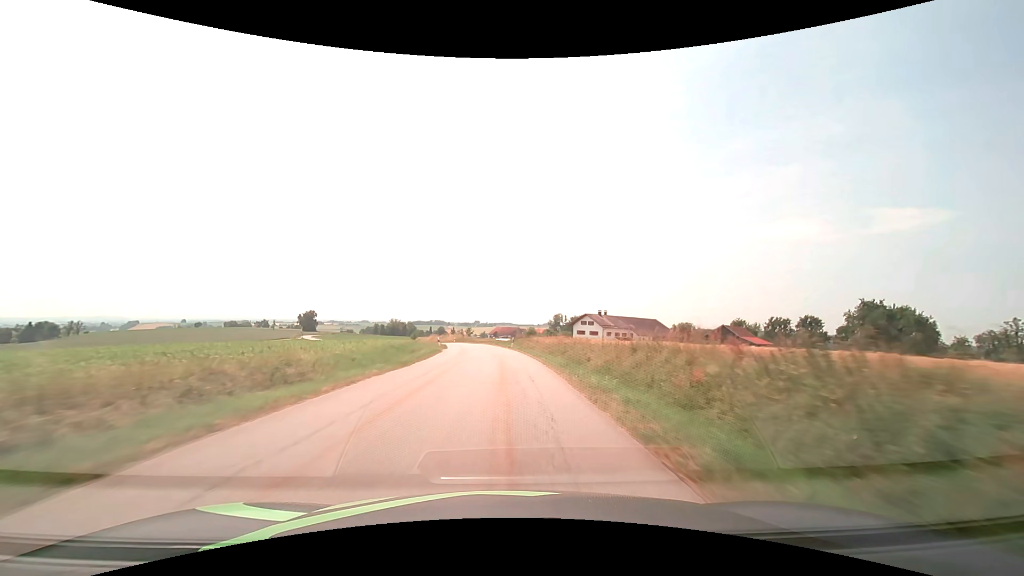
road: tertiary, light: Day
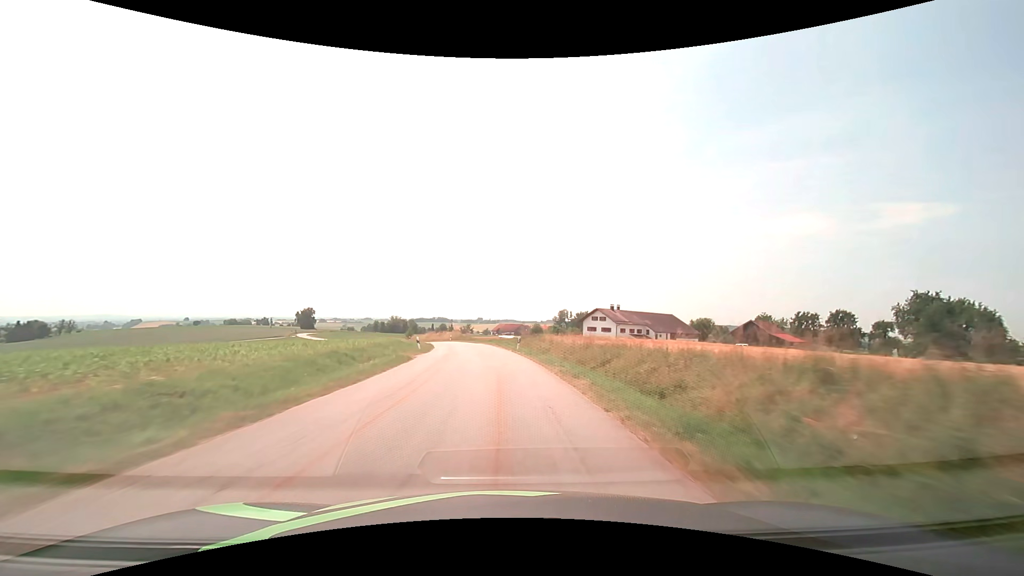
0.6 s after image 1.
(0.0, +12.3) m; 0°
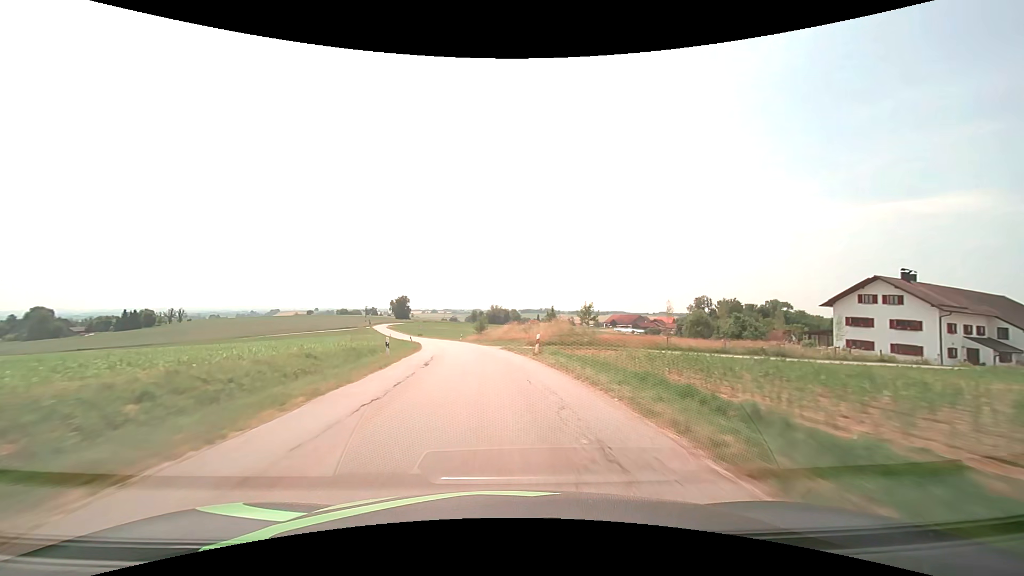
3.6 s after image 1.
(-5.3, +60.9) m; -12°
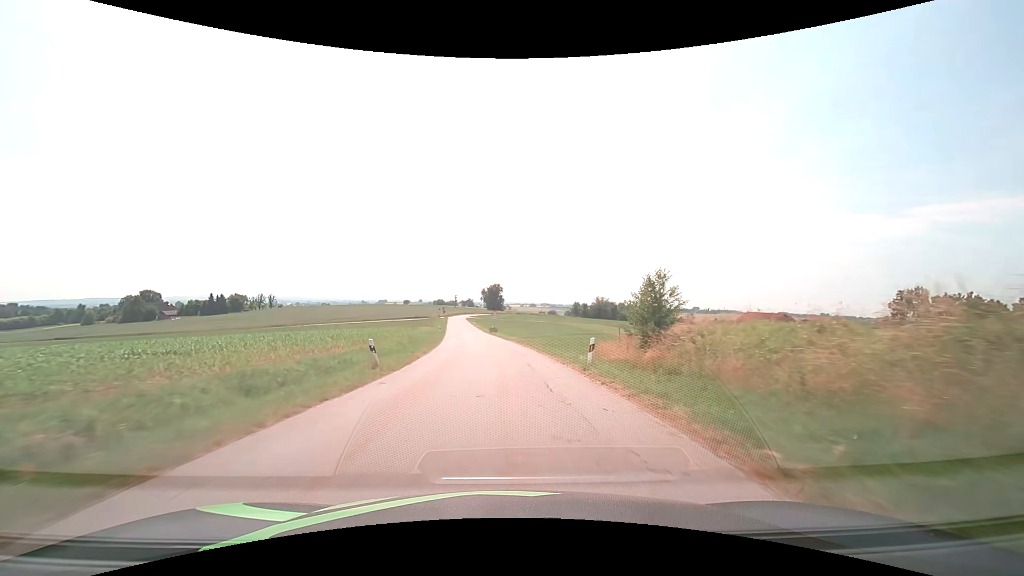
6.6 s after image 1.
(-6.3, +55.6) m; -12°
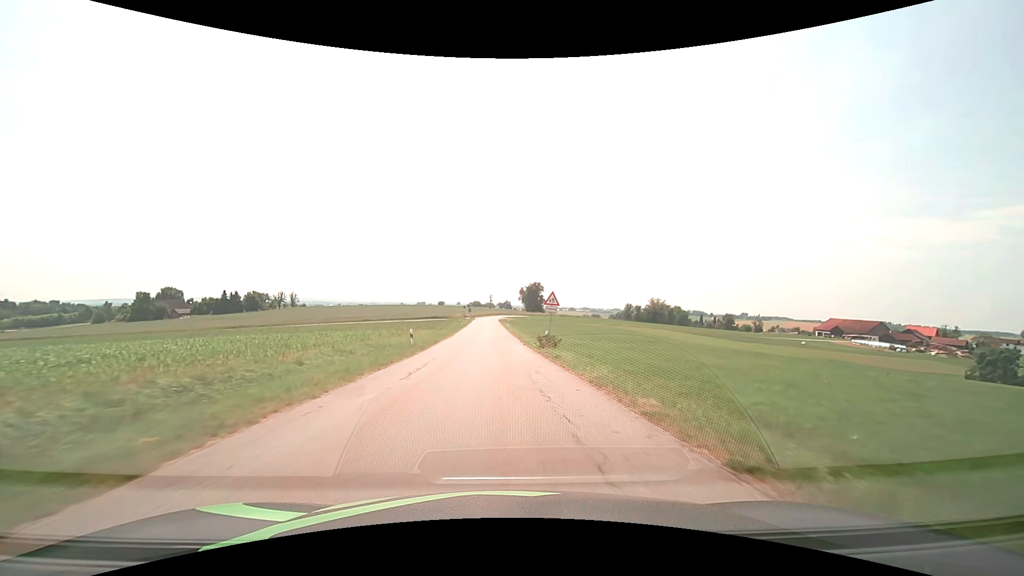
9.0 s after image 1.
(-1.8, +40.2) m; -4°
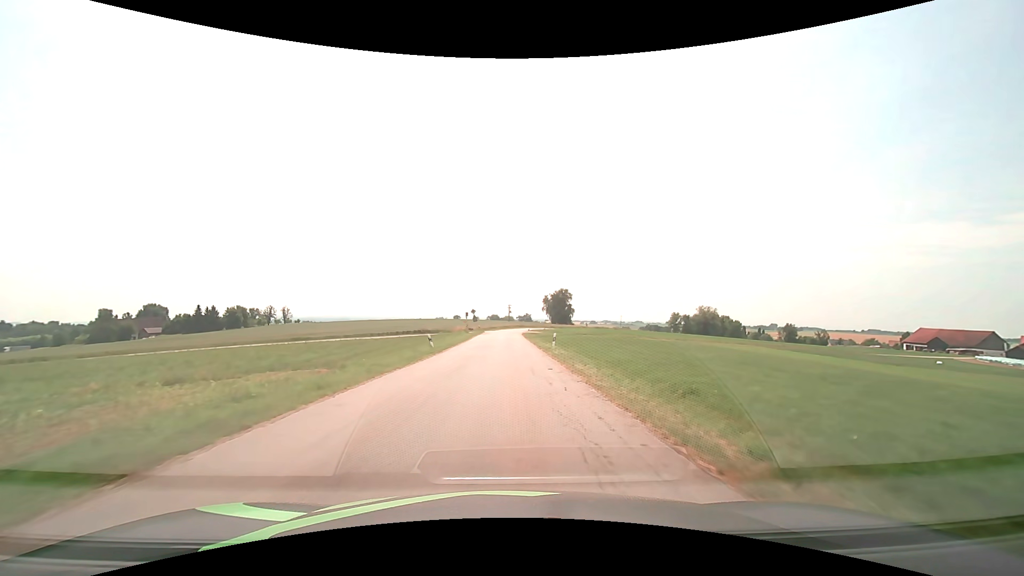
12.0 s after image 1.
(-1.3, +46.8) m; -2°
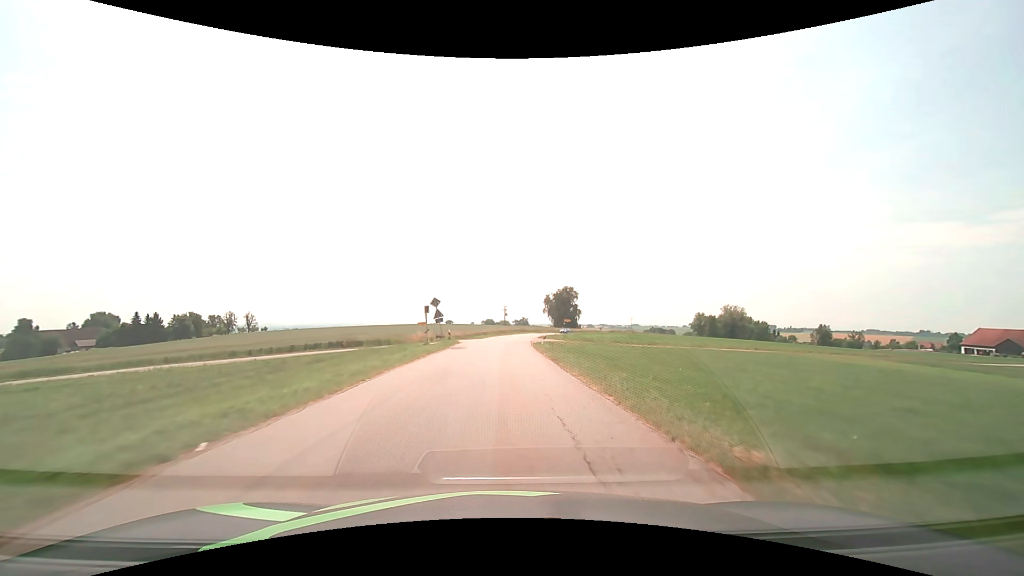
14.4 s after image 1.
(0.0, +36.7) m; 0°
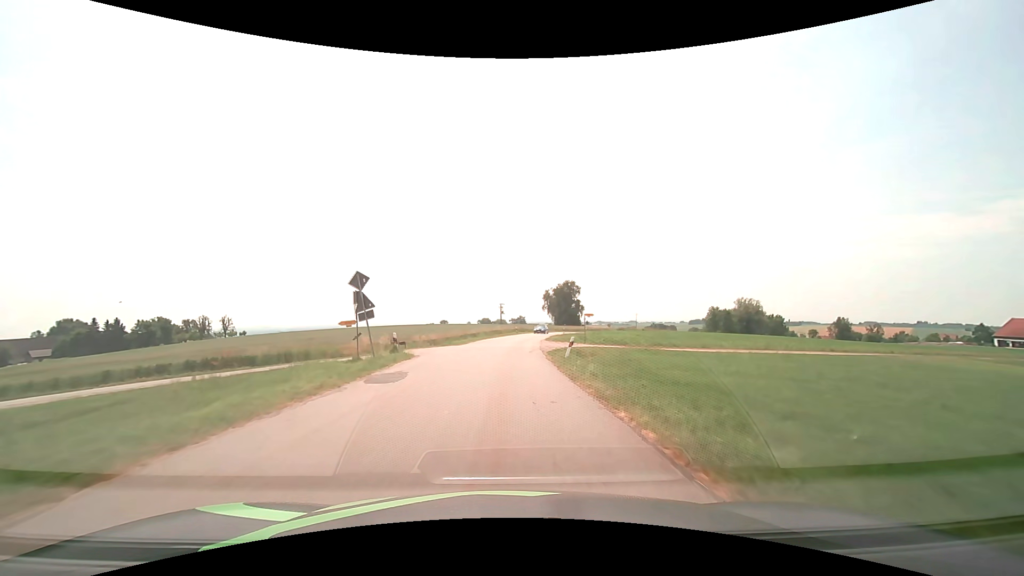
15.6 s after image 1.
(+0.2, +18.2) m; +1°
(0, +10) (0, +20) (+1, +30) (+1, +40) (+2, +50) (+3, +60) (+5, +70) (+7, +80) (+9, +89) (+13, +99) m
